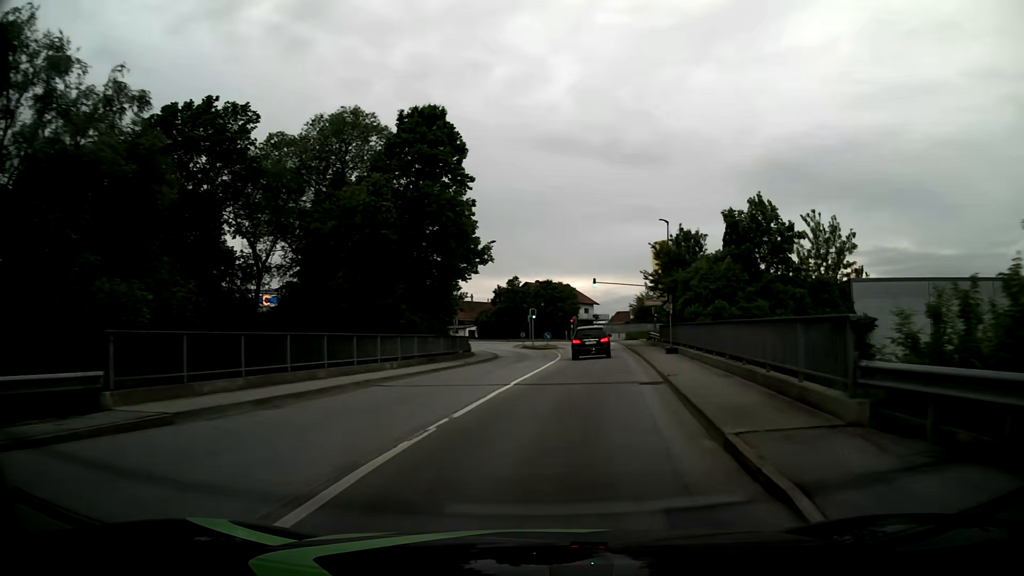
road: tertiary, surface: asphalt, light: Day
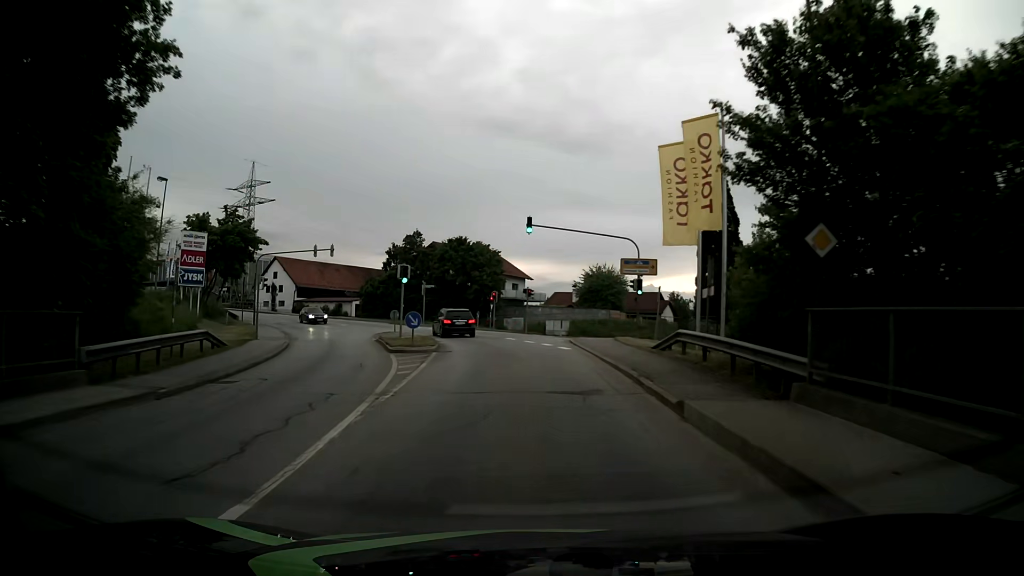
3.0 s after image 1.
(+2.7, +31.5) m; +6°
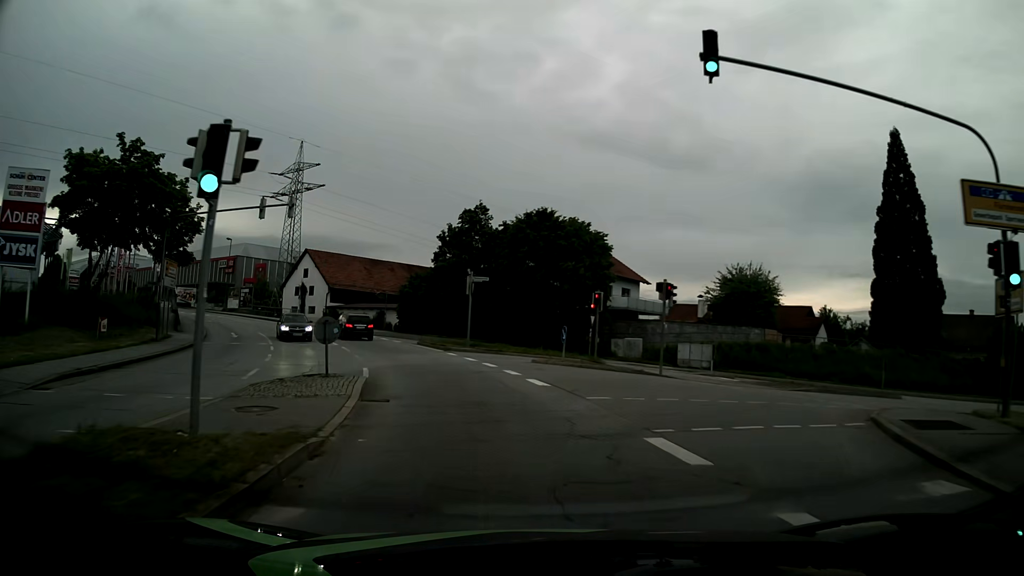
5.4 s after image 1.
(-1.4, +25.3) m; -9°
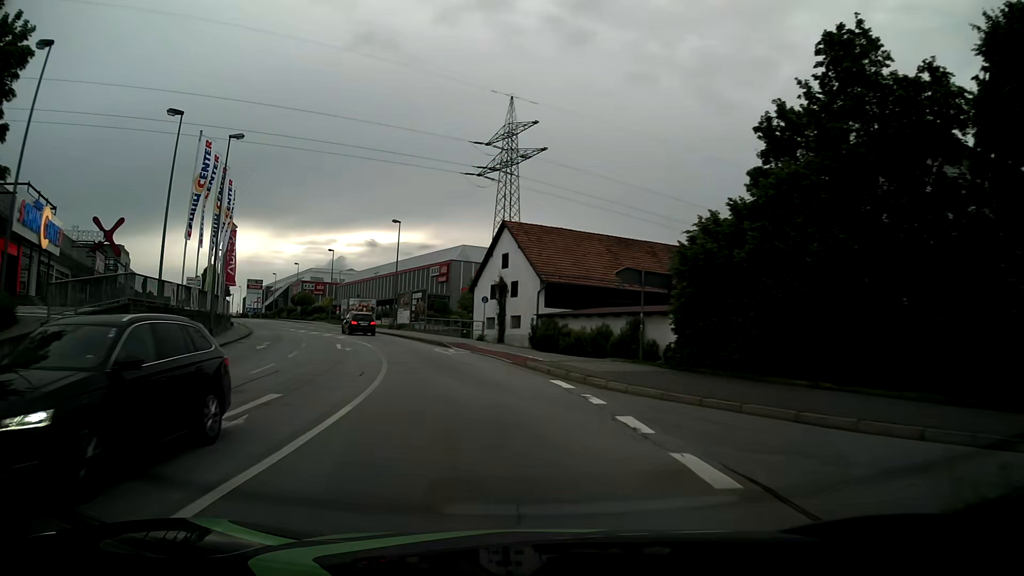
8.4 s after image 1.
(-6.1, +31.9) m; -22°
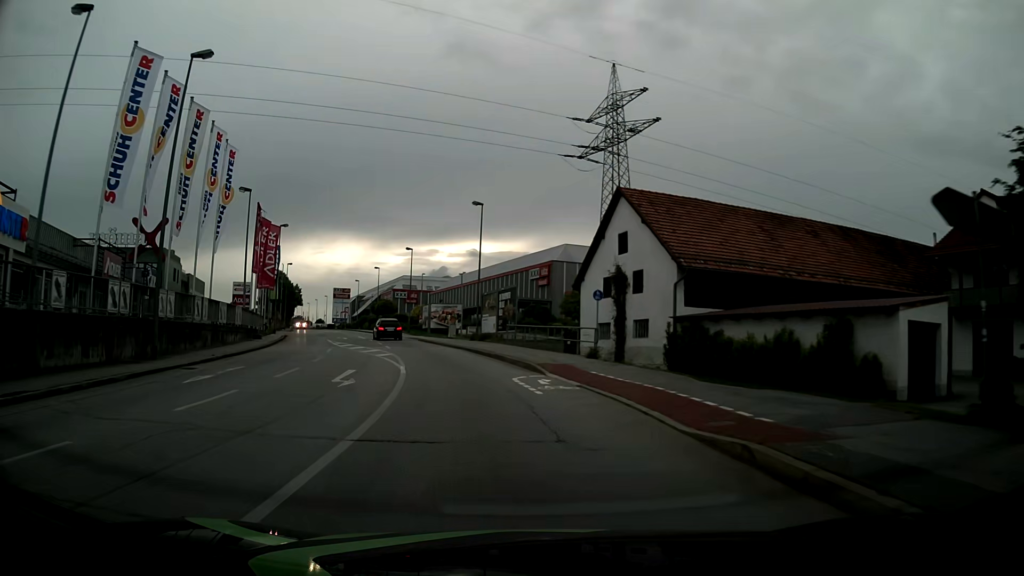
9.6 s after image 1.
(-1.1, +13.4) m; -9°
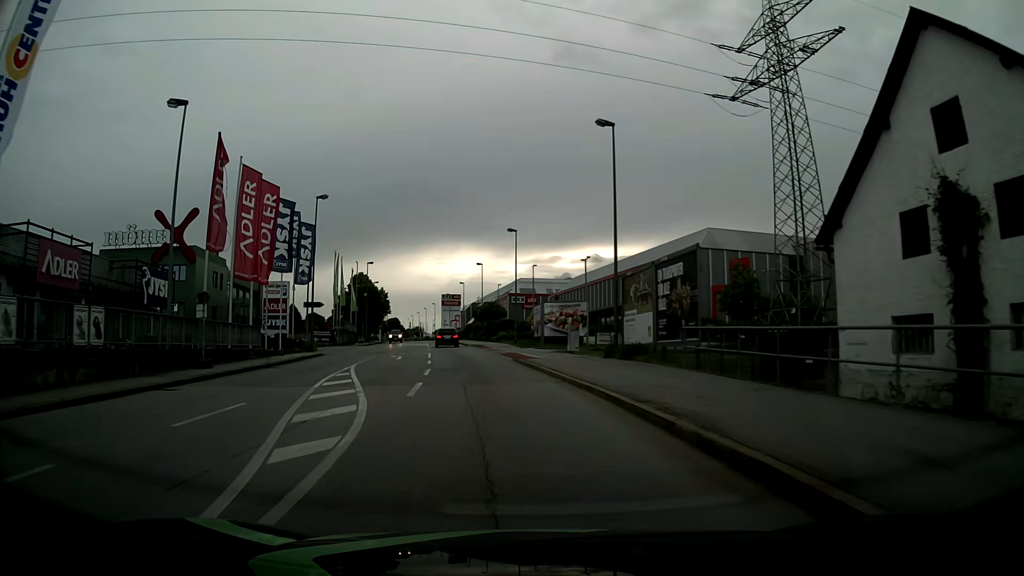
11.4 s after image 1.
(-2.1, +20.3) m; -11°
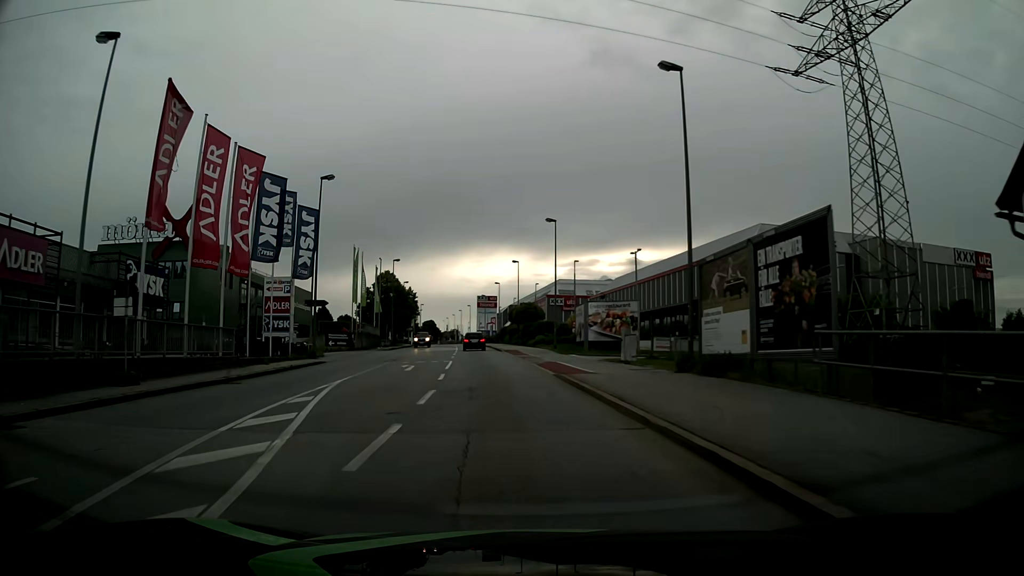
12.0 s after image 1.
(-0.2, +6.9) m; -3°
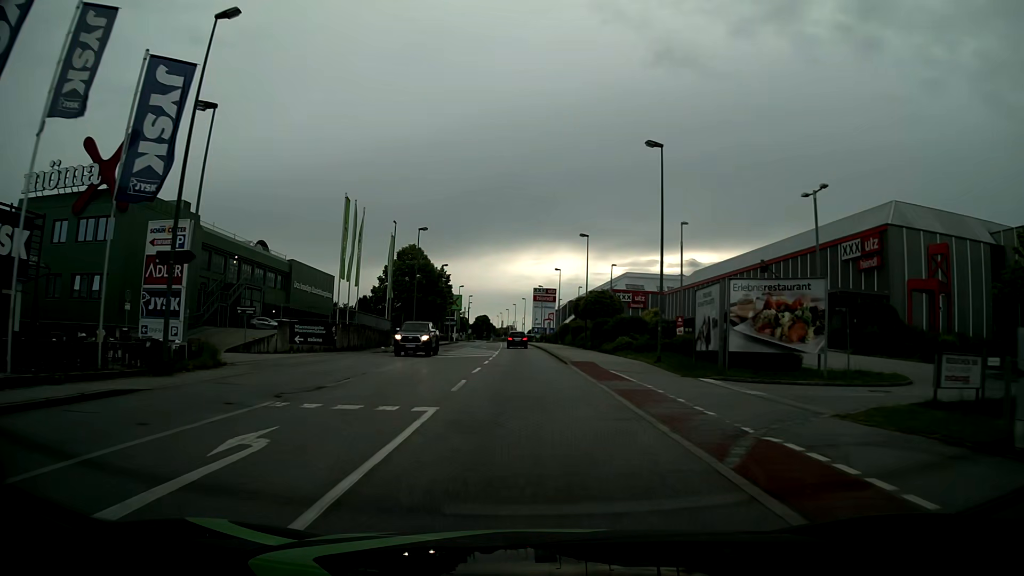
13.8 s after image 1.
(-1.2, +21.0) m; -5°
(0, +10) (0, +20) (0, +30) (0, +40) (-1, +50) (-1, +60) (-1, +70) (-1, +80) (-2, +90) (-2, +100) m
